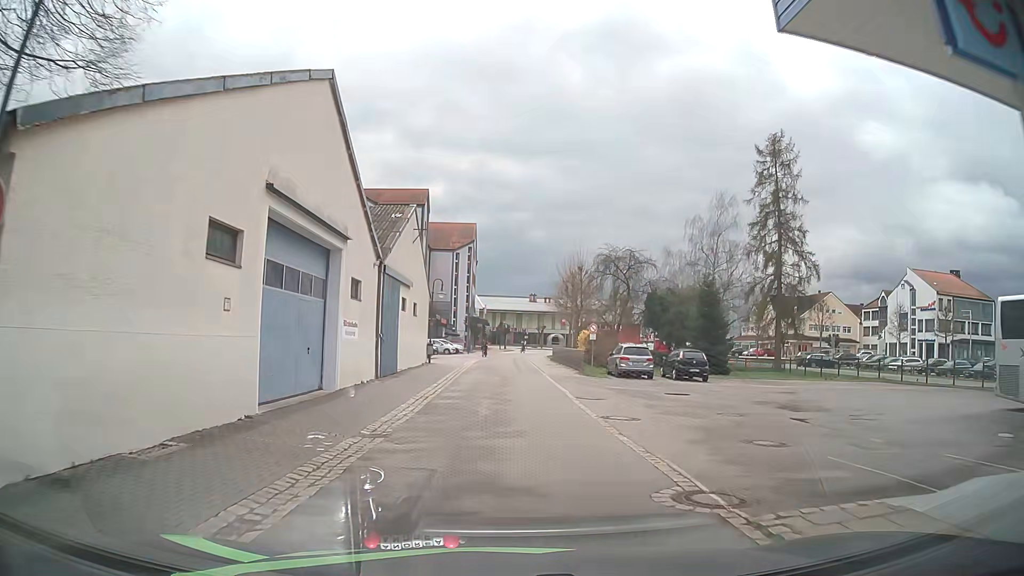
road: residential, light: Day
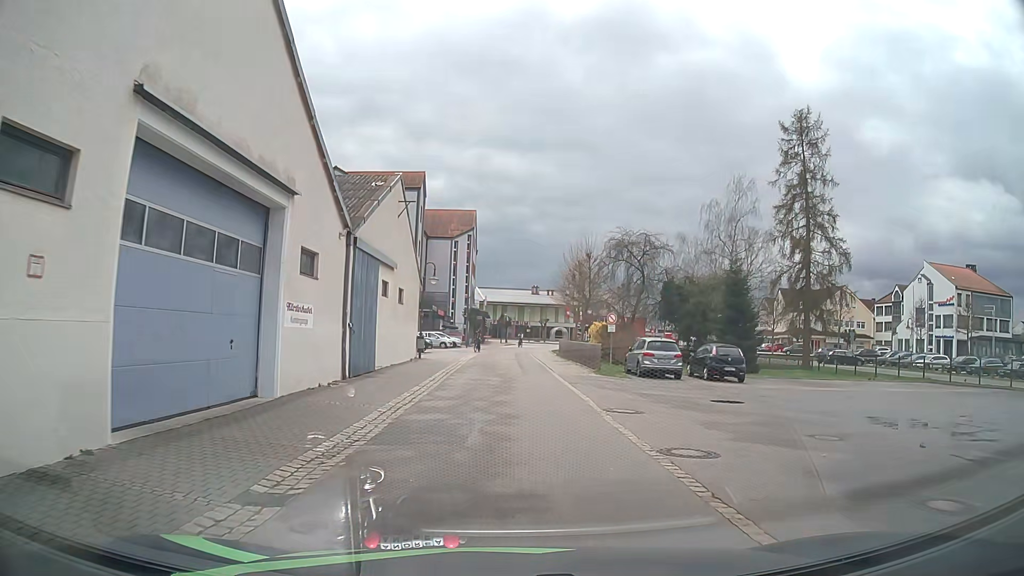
(0.0, +5.0) m; 0°
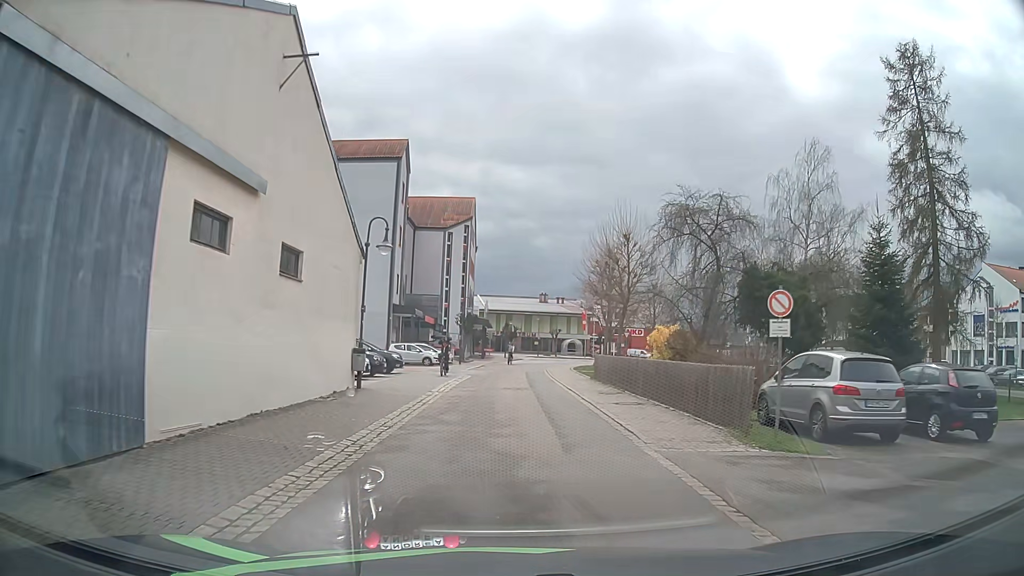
(+0.2, +15.6) m; +1°
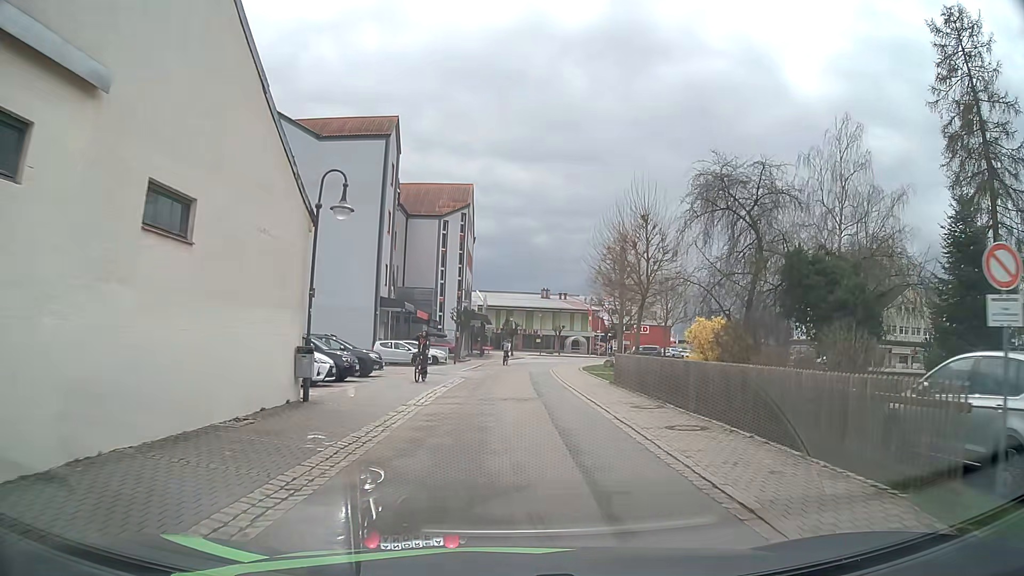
(0.0, +5.3) m; 0°
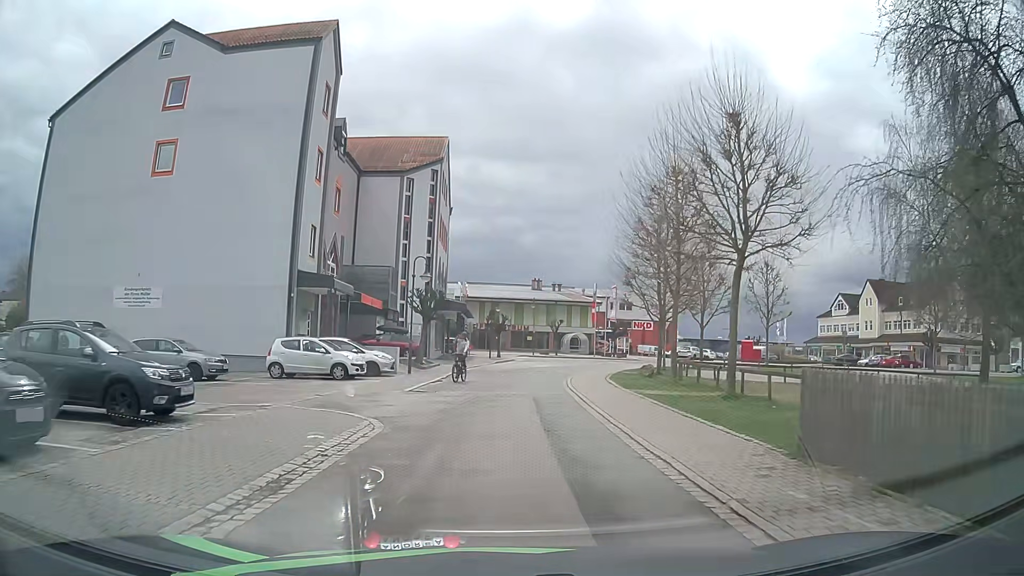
(+0.2, +15.9) m; +2°
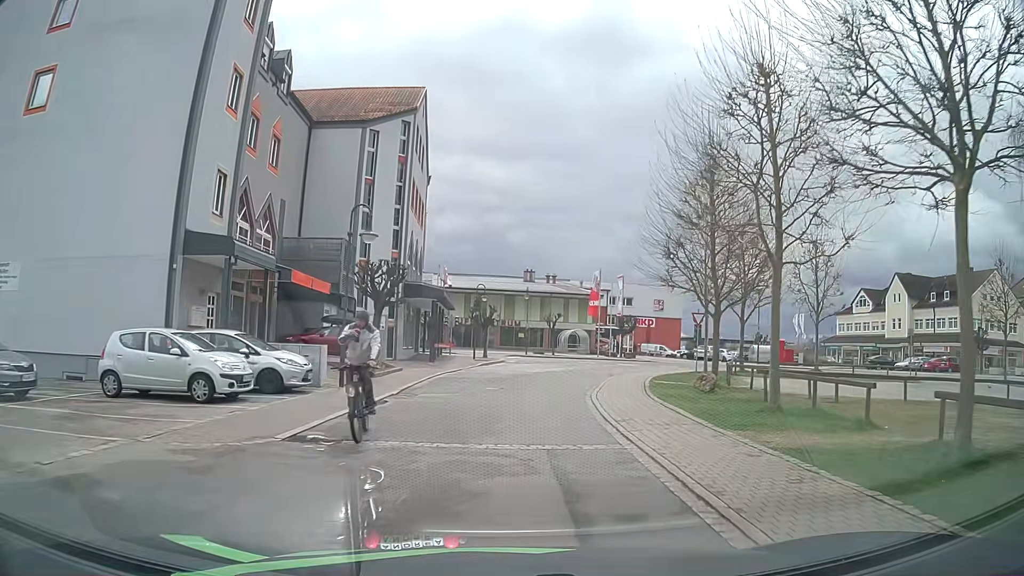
(-0.1, +10.3) m; 0°
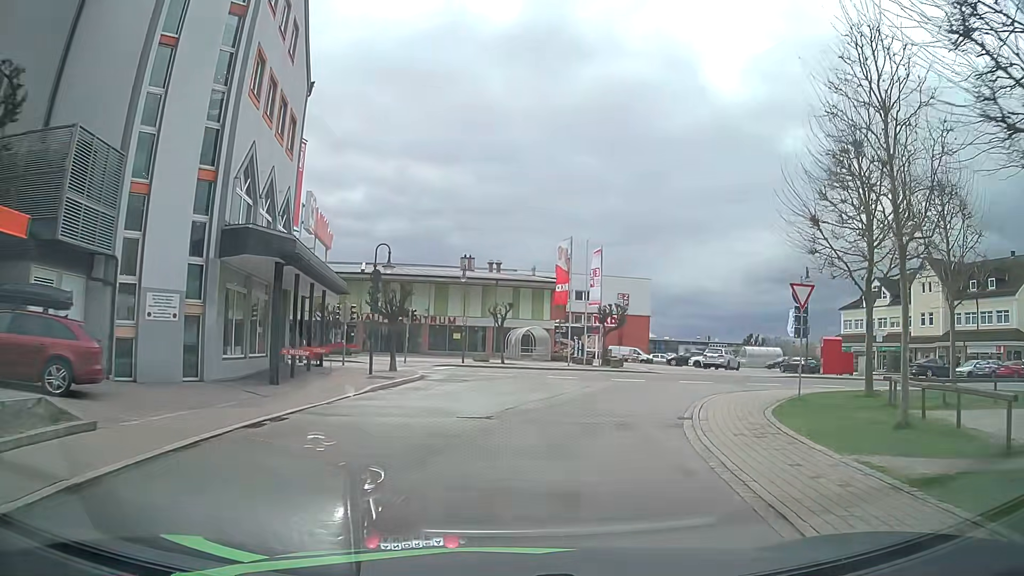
(+0.6, +18.8) m; +5°
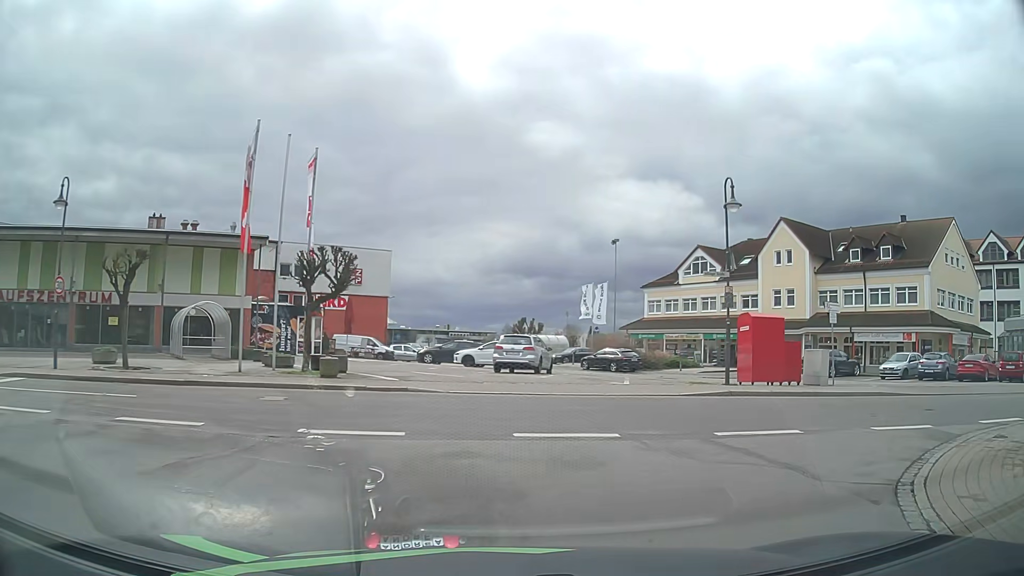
(+3.1, +19.7) m; +23°
